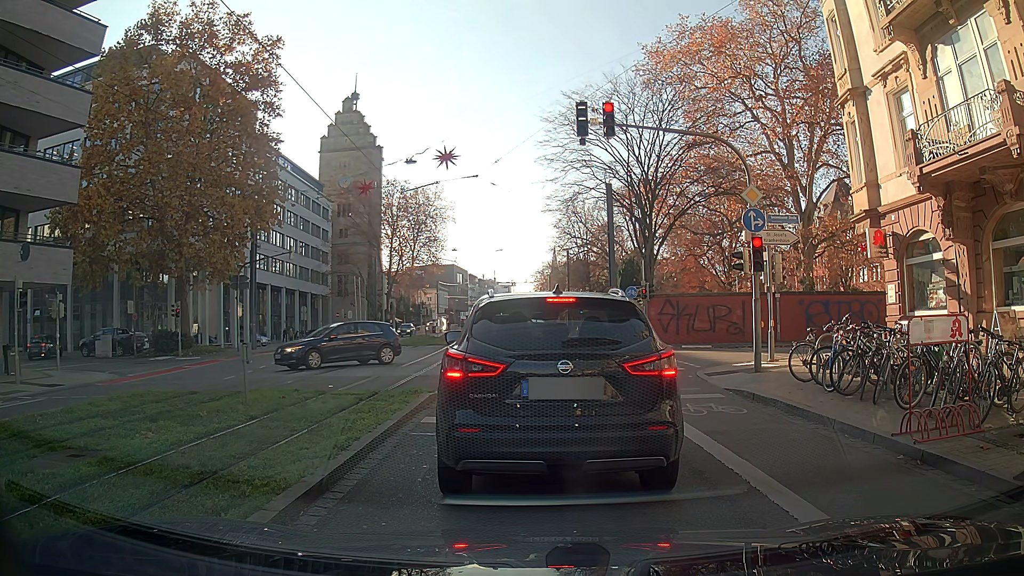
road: primary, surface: asphalt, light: Day
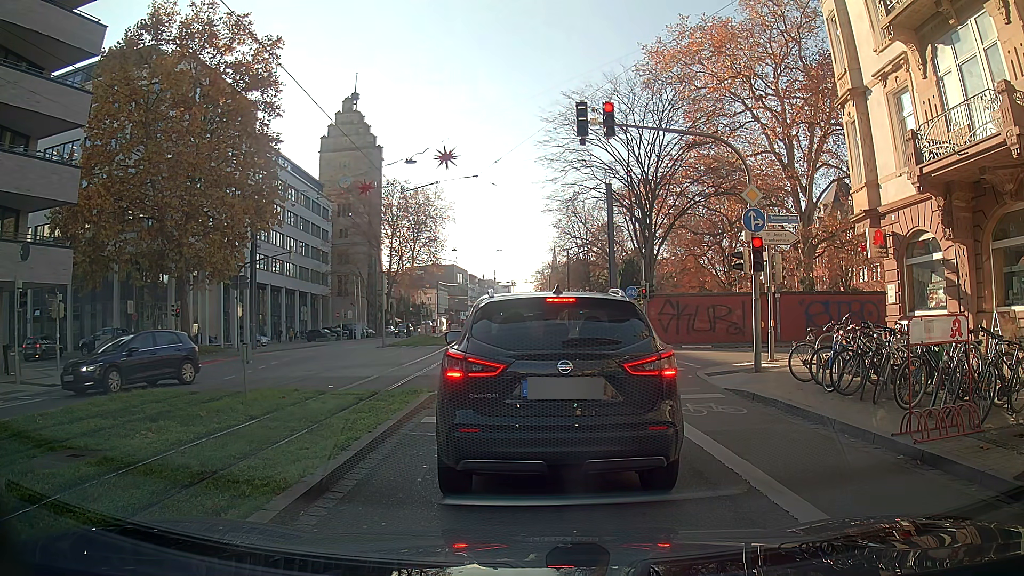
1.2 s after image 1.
(0.0, 0.0) m; 0°
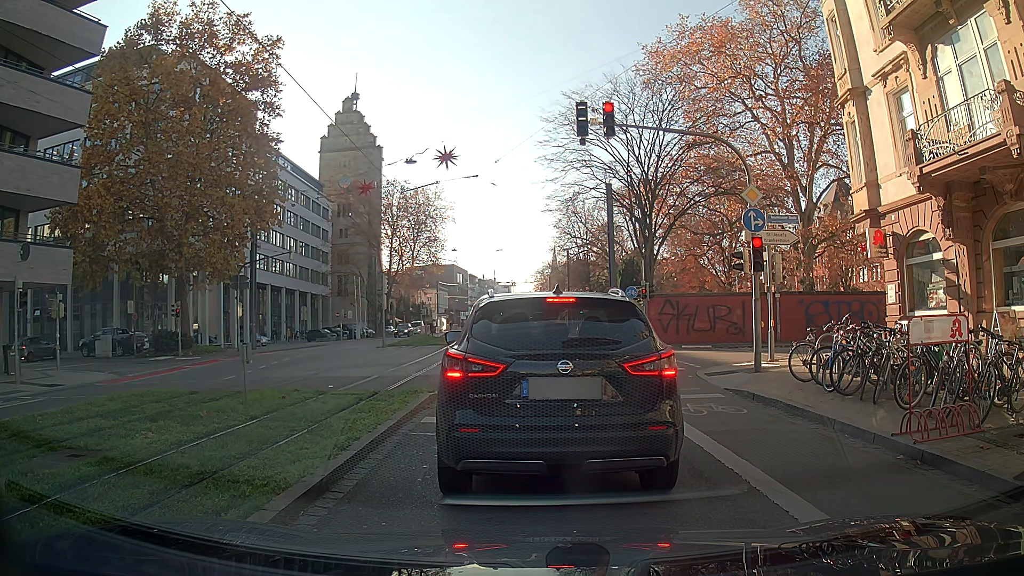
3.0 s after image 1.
(0.0, 0.0) m; 0°
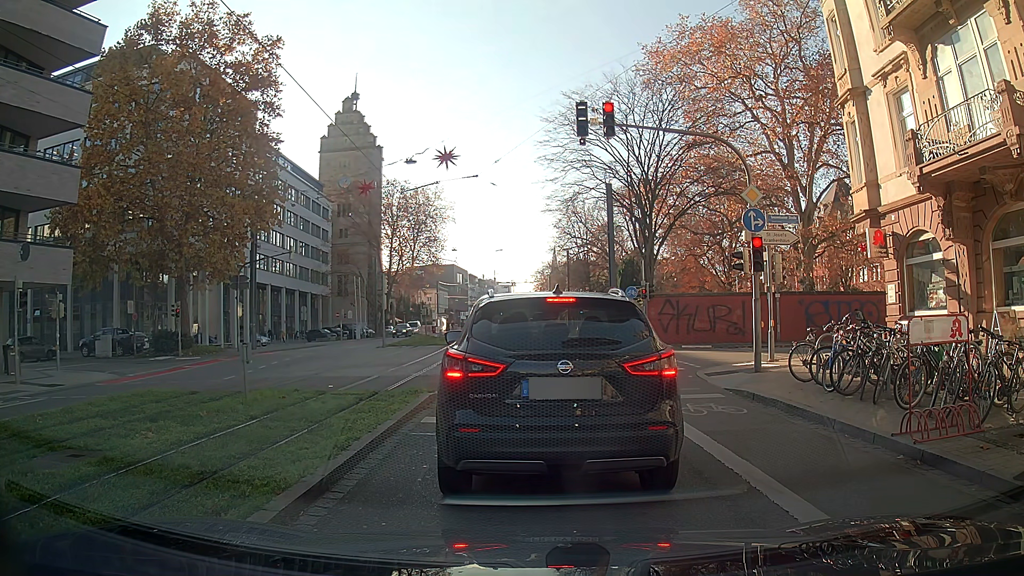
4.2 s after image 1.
(0.0, 0.0) m; 0°
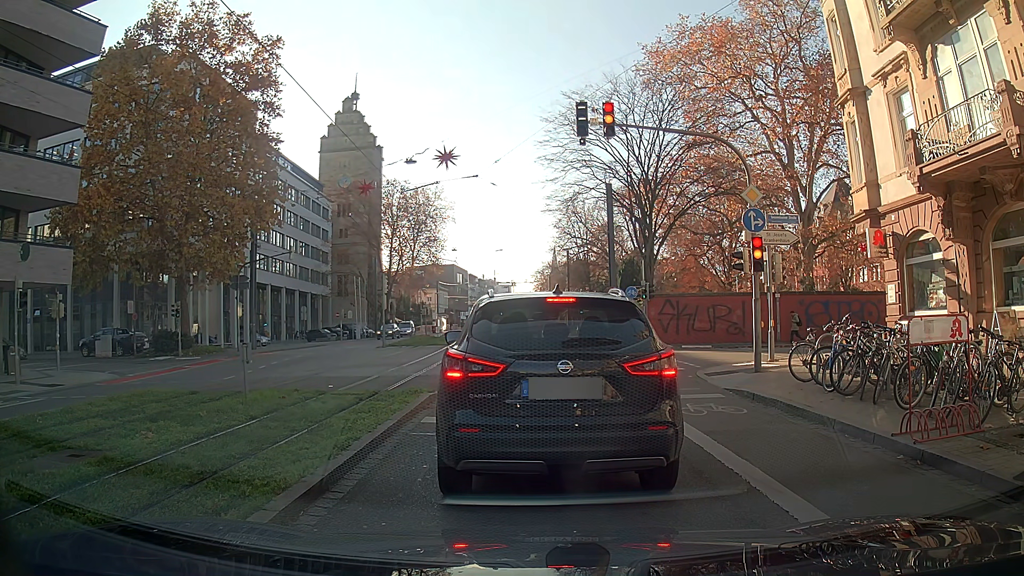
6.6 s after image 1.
(0.0, 0.0) m; 0°
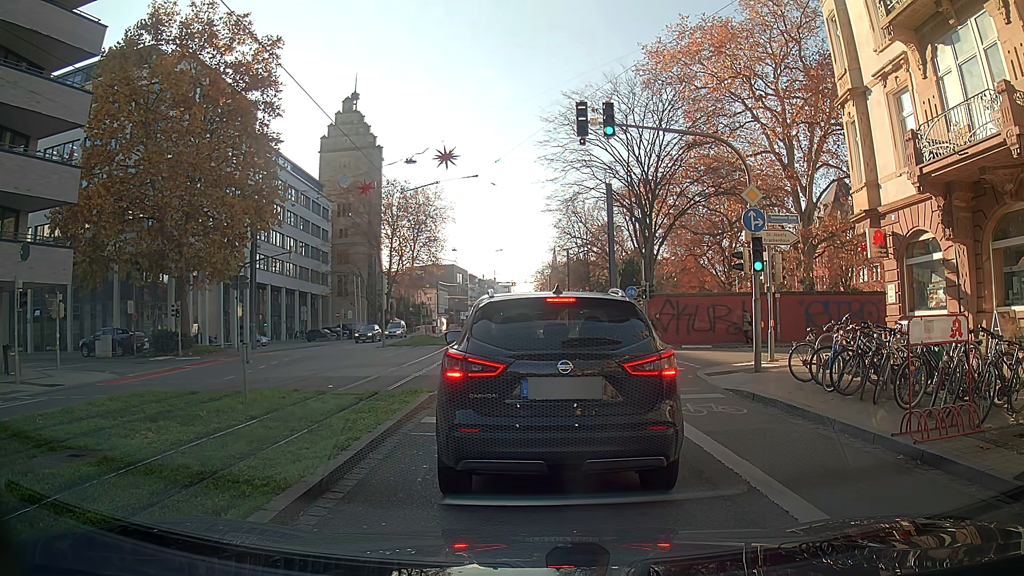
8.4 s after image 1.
(0.0, 0.0) m; 0°
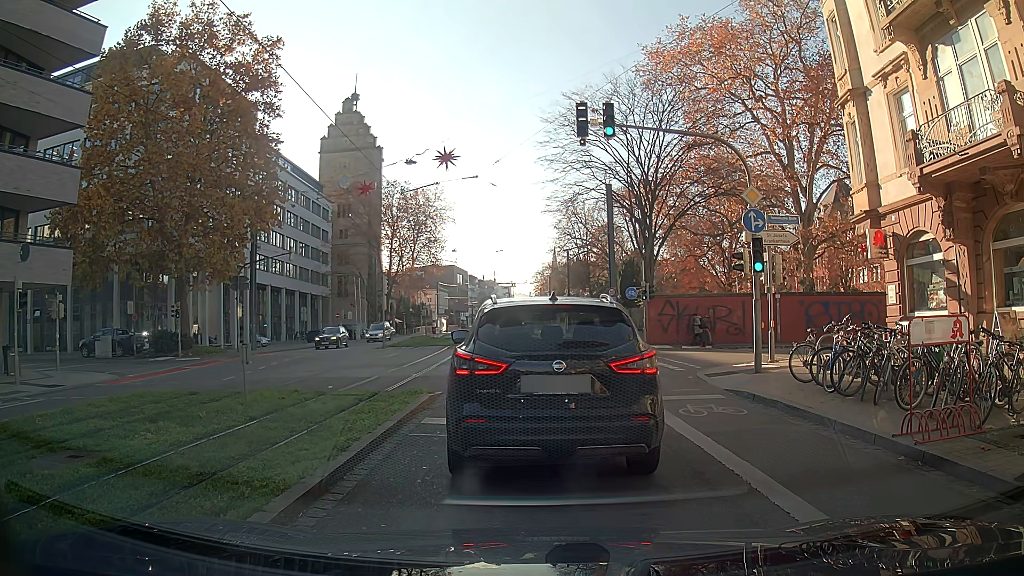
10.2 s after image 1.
(0.0, 0.0) m; 0°
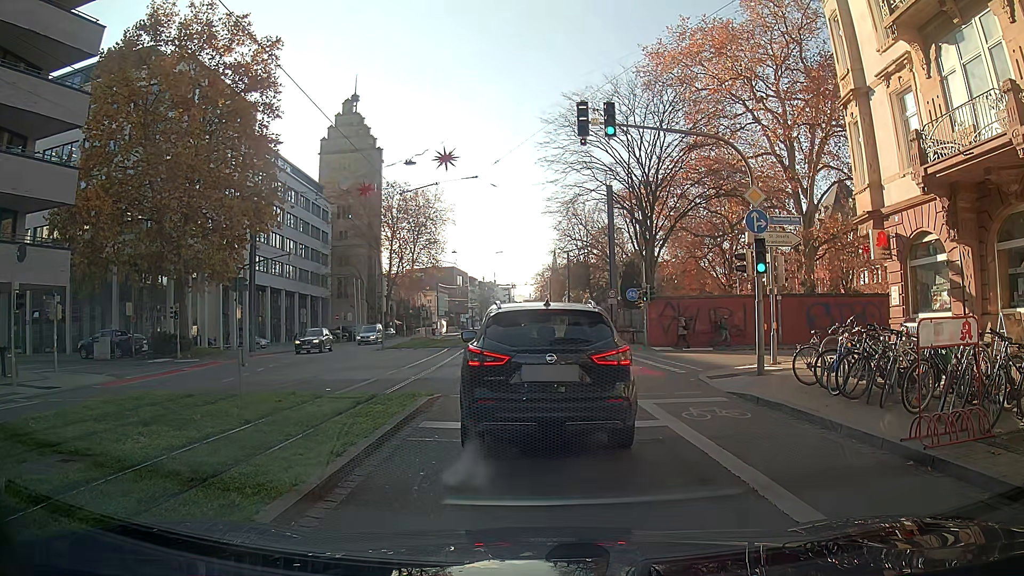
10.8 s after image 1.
(0.0, +0.2) m; 0°
(0, +10) (0, +20) (-1, +30) (-1, +40) (-1, +50) (-1, +60) (-2, +70) (-2, +80) (-3, +90) (-3, +100) m
